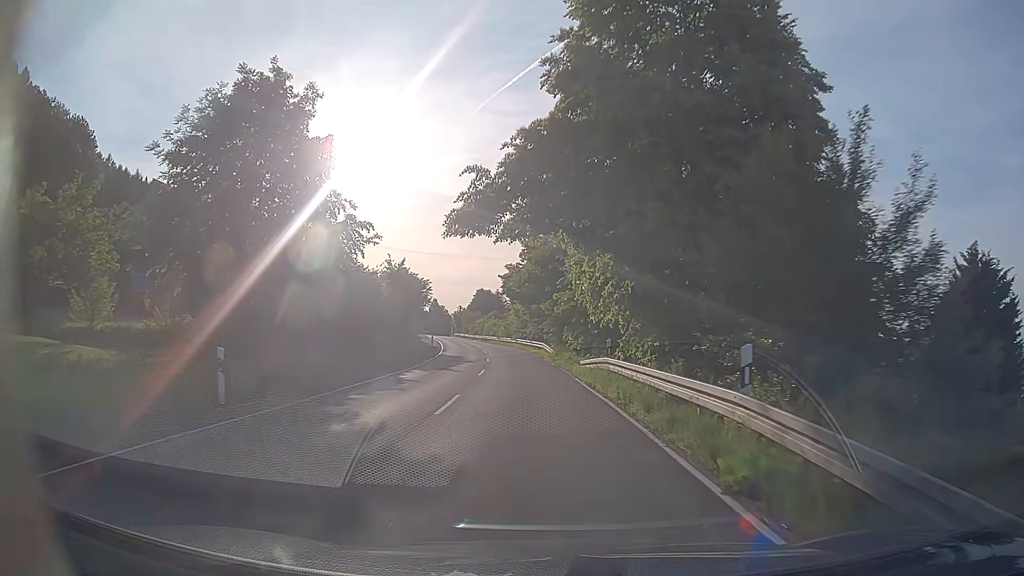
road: secondary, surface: asphalt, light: Day
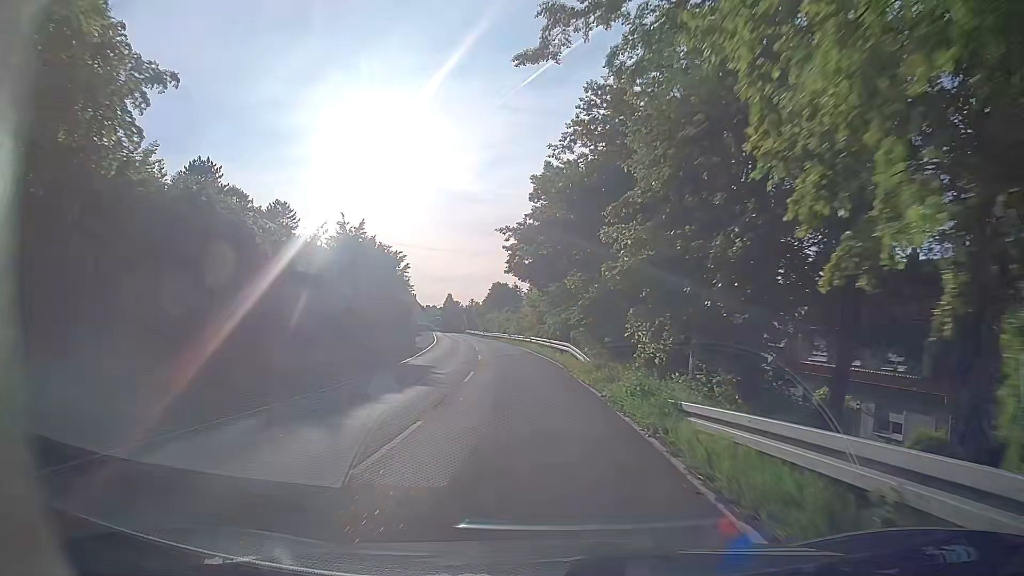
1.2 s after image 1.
(-0.3, +17.1) m; -2°
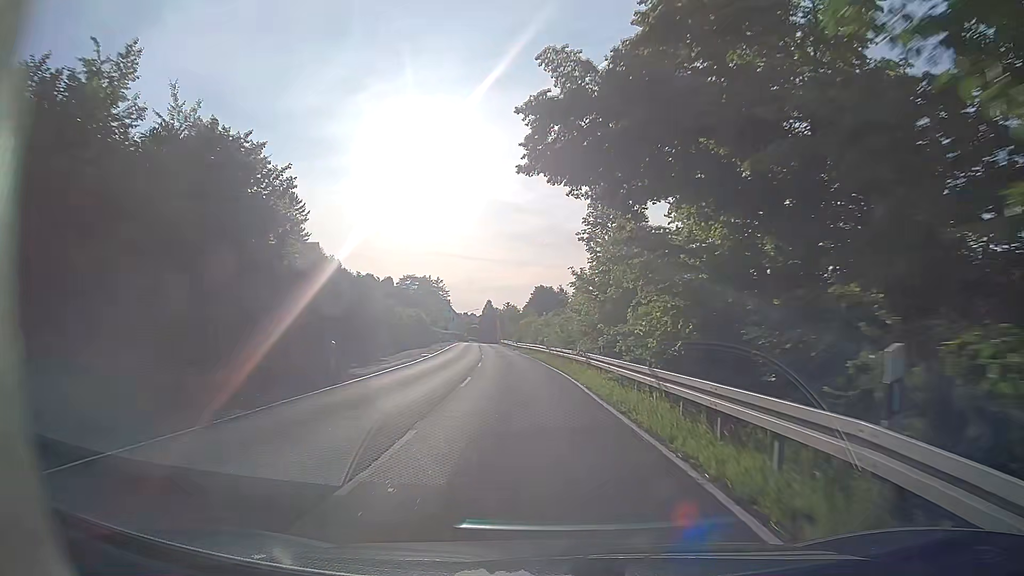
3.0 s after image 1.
(-0.7, +25.1) m; -3°
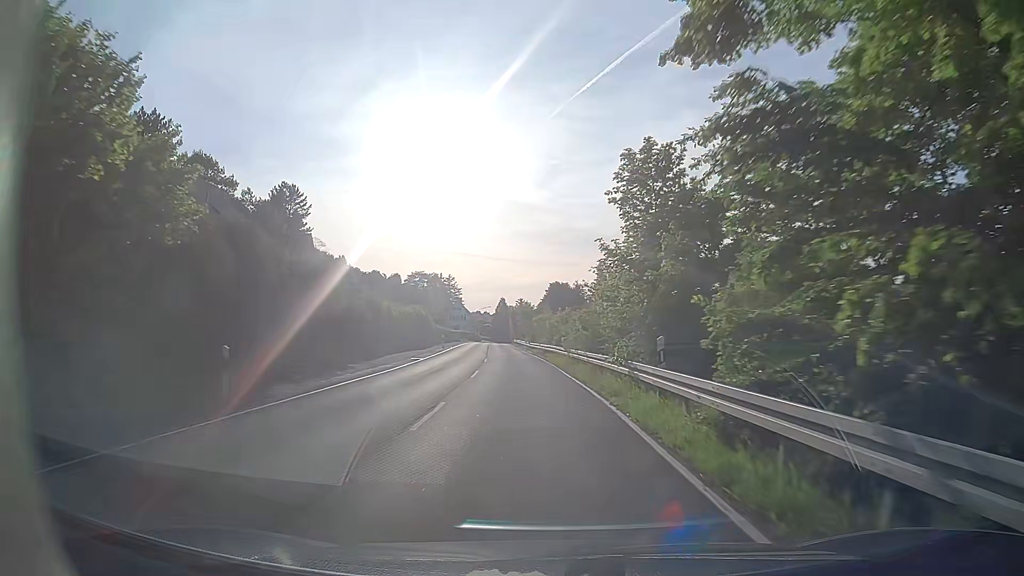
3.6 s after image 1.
(-0.2, +8.3) m; -2°
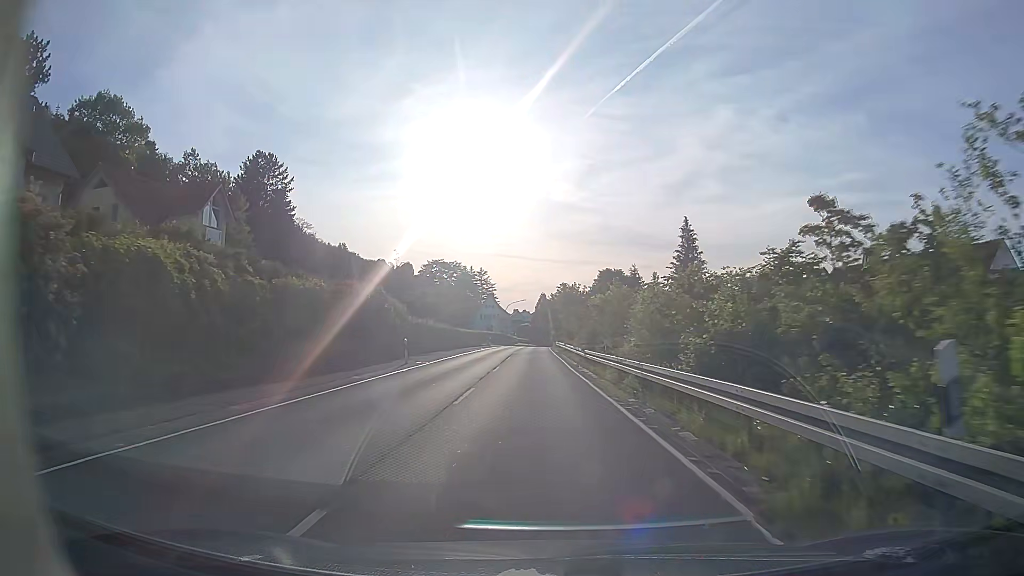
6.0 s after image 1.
(-1.3, +32.4) m; -4°
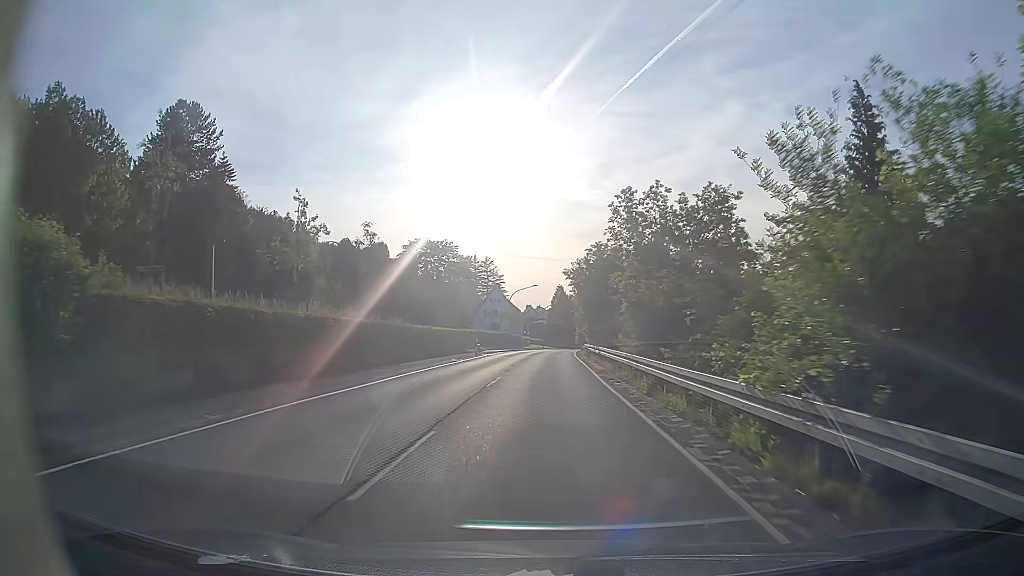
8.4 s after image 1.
(-0.6, +32.1) m; -2°
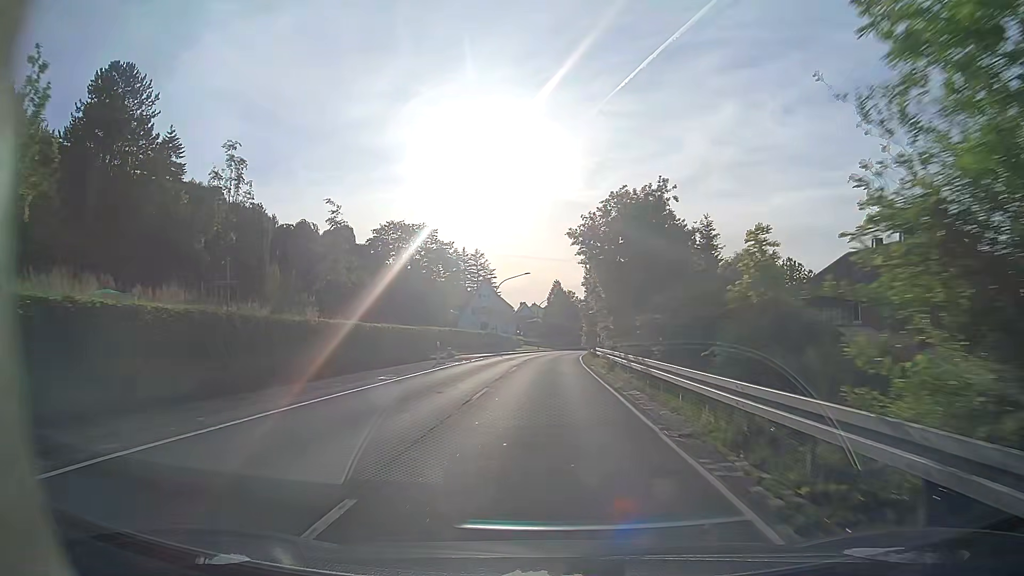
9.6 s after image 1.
(0.0, +16.0) m; 0°
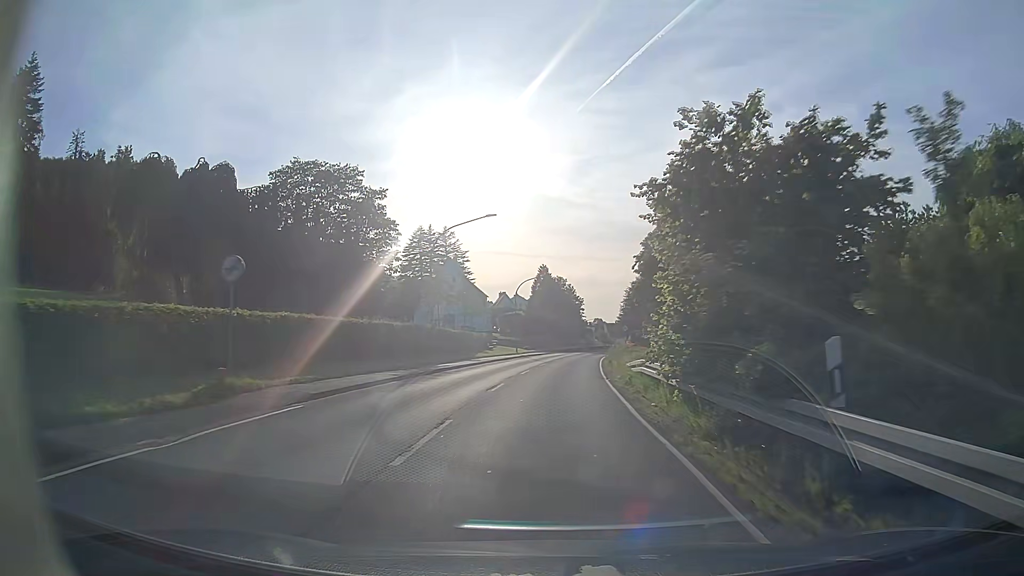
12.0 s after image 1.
(+0.3, +30.6) m; +2°
(0, +10) (0, +20) (+1, +30) (+1, +40) (+2, +50) (+3, +60) (+4, +70) (+5, +80) (+6, +90) (+8, +100) m
